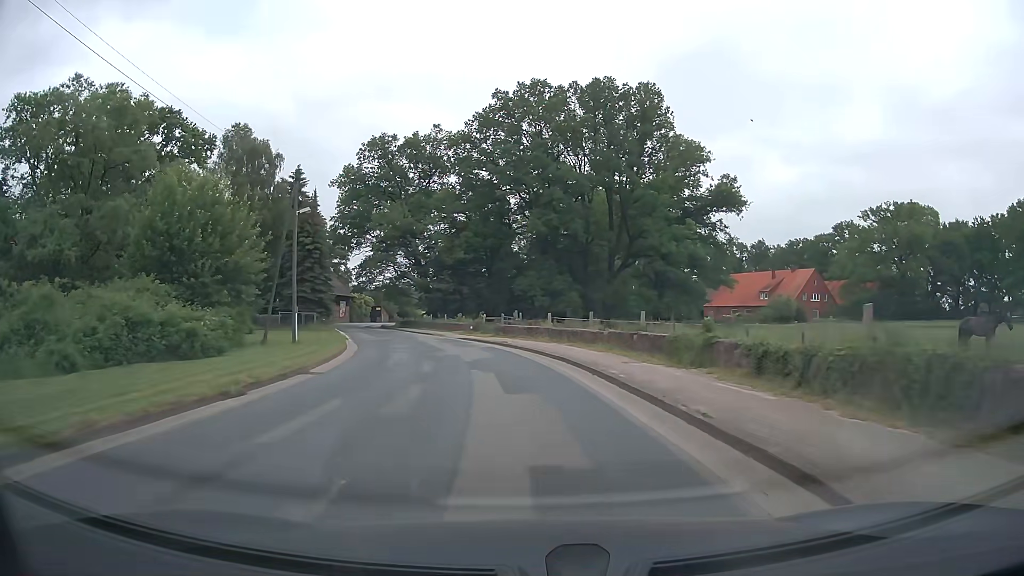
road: tertiary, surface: asphalt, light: Day
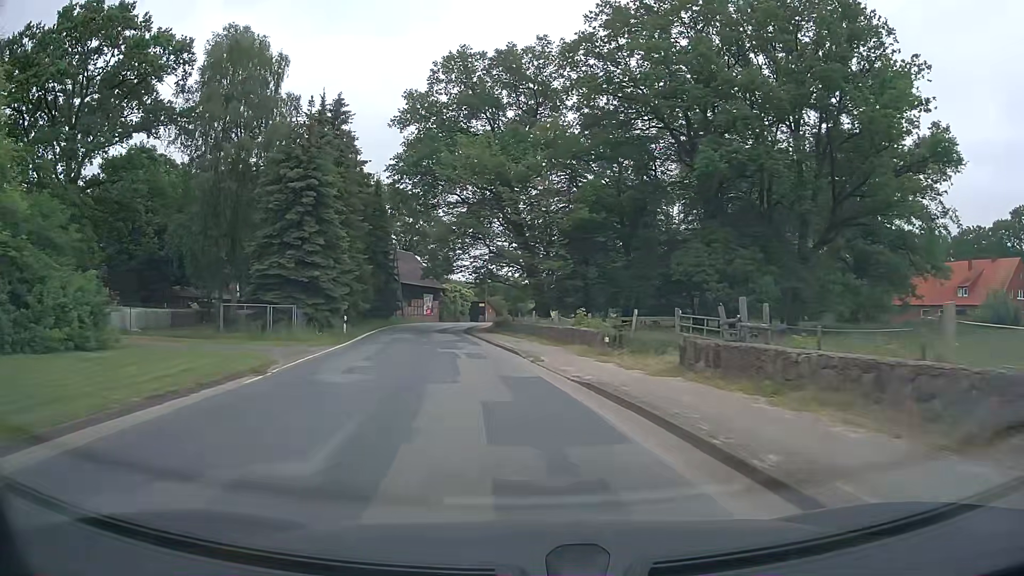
(-2.3, +28.1) m; -10°
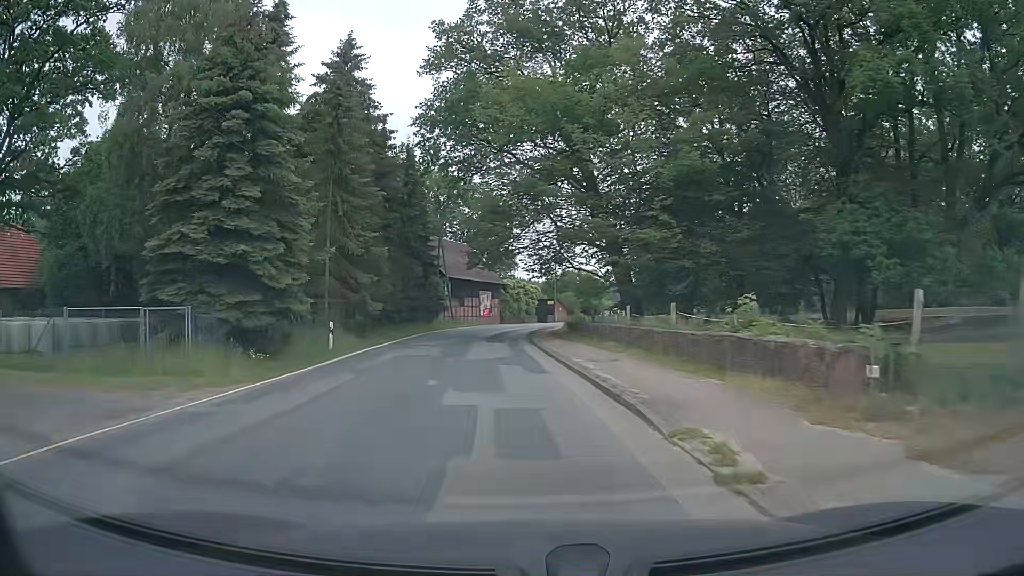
(-0.7, +14.4) m; -6°
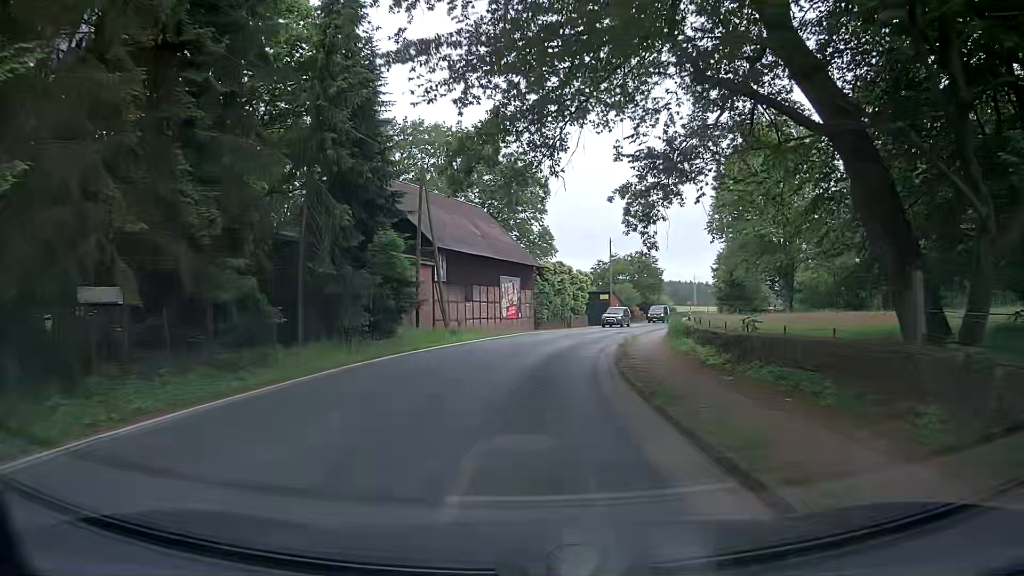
(-1.4, +28.1) m; -3°
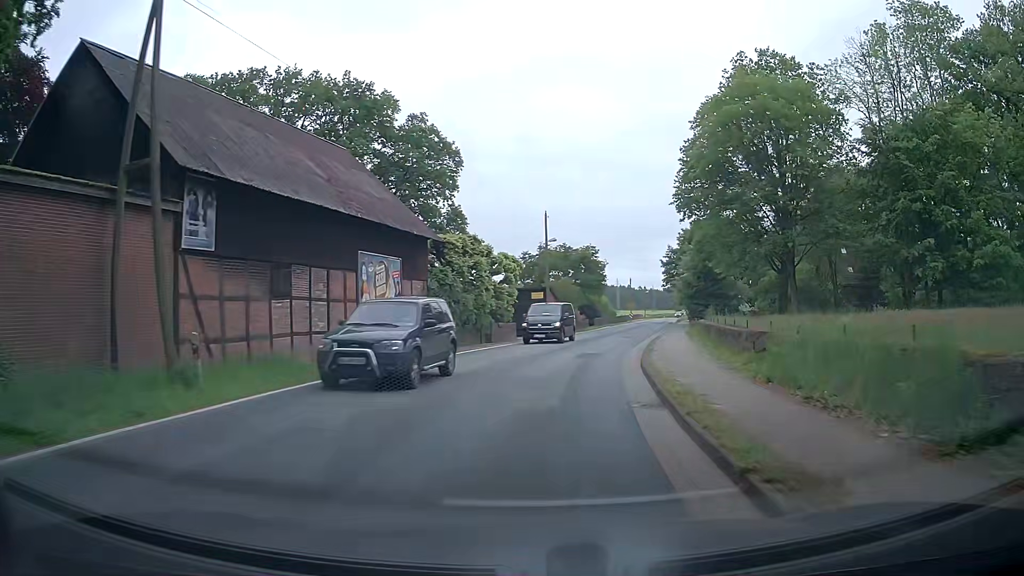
(+0.6, +20.5) m; +4°
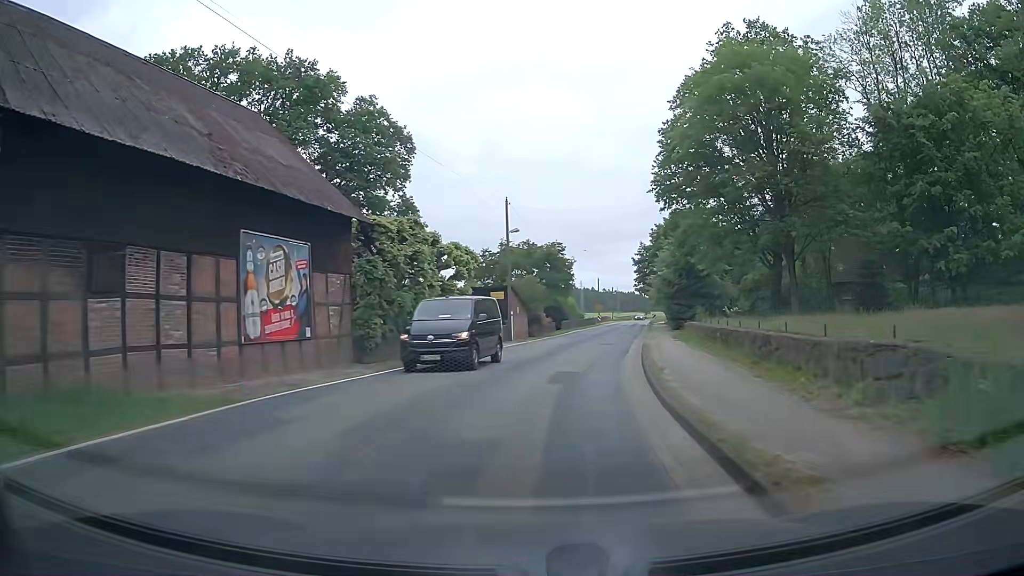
(+0.4, +7.0) m; +5°
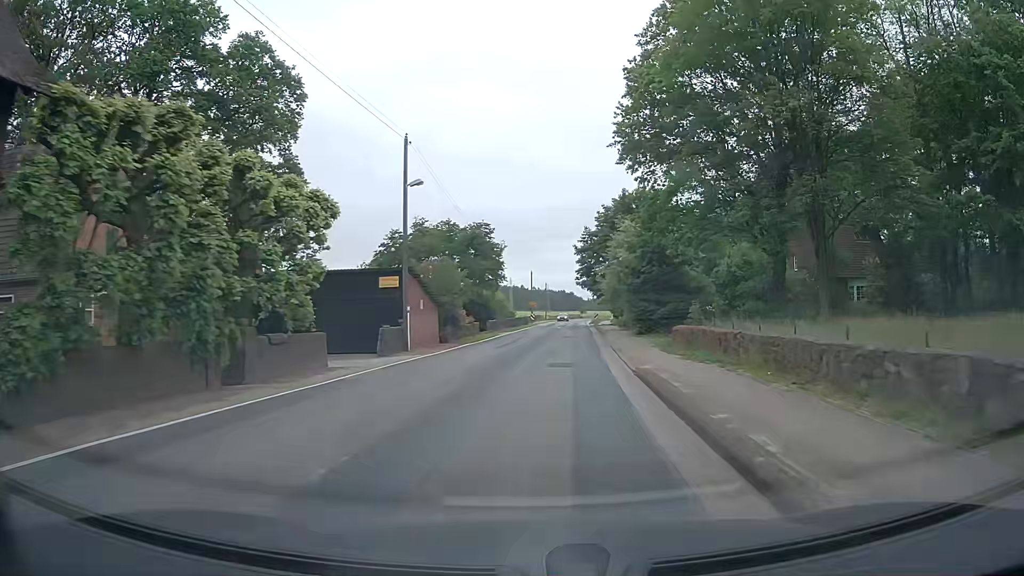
(+0.7, +14.3) m; +6°
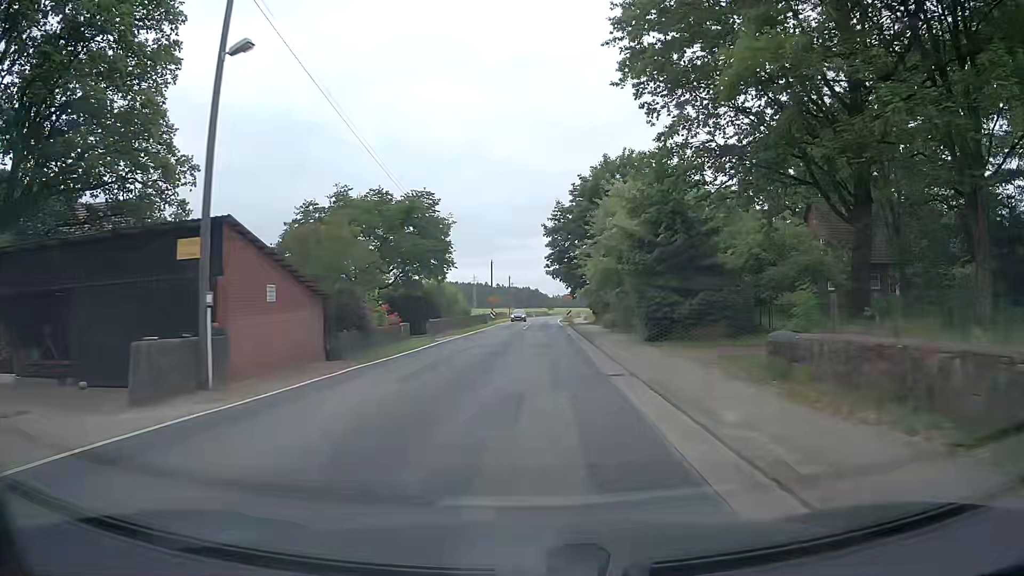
(+0.6, +14.6) m; +4°
(0, +10) (0, +20) (0, +30) (+1, +40) (+1, +50) (+1, +60) (+1, +70) (+2, +80) (+2, +90) (+3, +100) m
